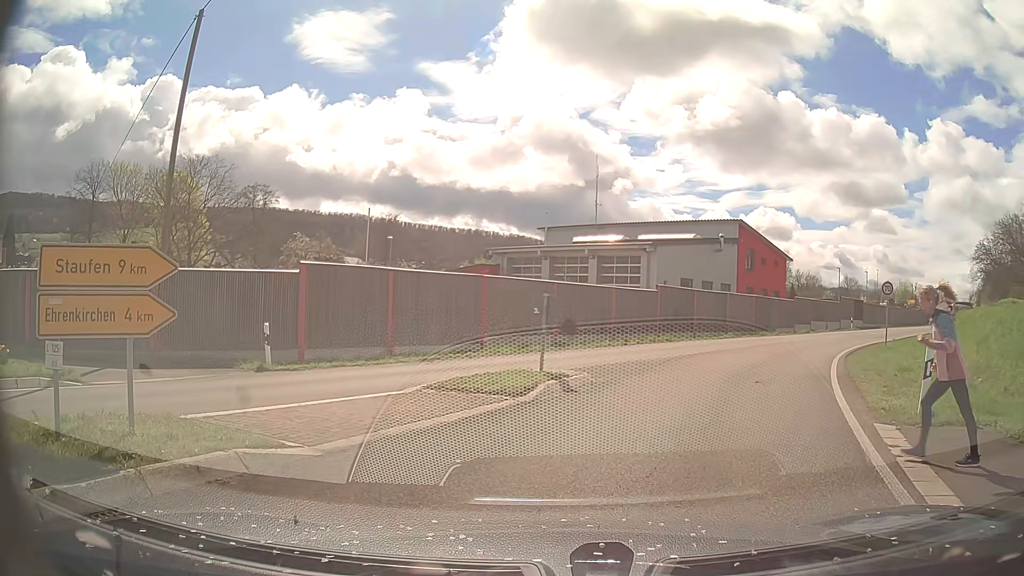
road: primary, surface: asphalt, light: Day
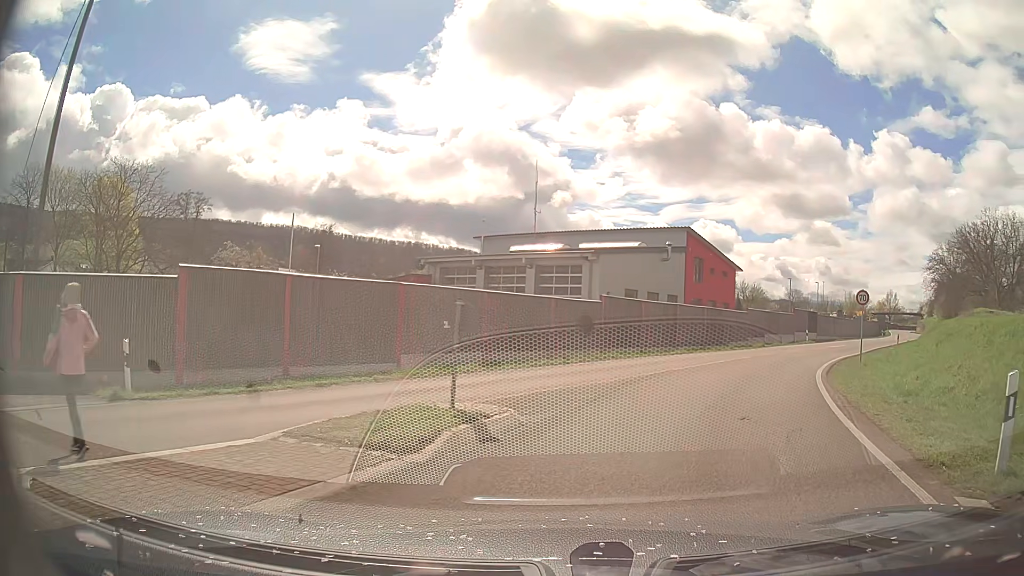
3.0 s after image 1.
(+0.1, +3.7) m; +5°
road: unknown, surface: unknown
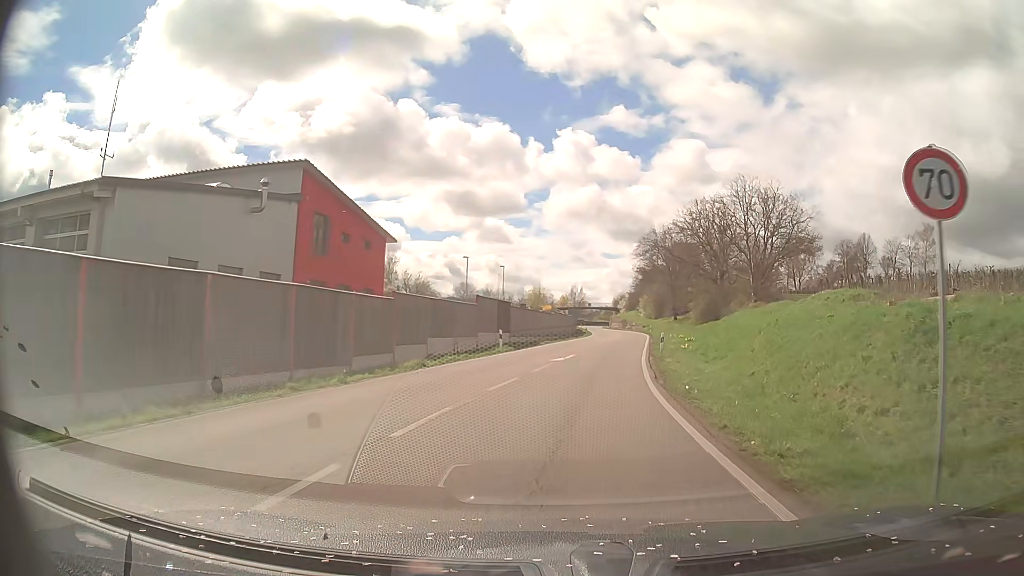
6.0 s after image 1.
(+6.4, +22.1) m; +28°
(0, +10) (+1, +20) (+2, +30) (+4, +40) (+5, +50) (+6, +60) (+8, +70) (+9, +79) (+10, +89) (+11, +99) m
